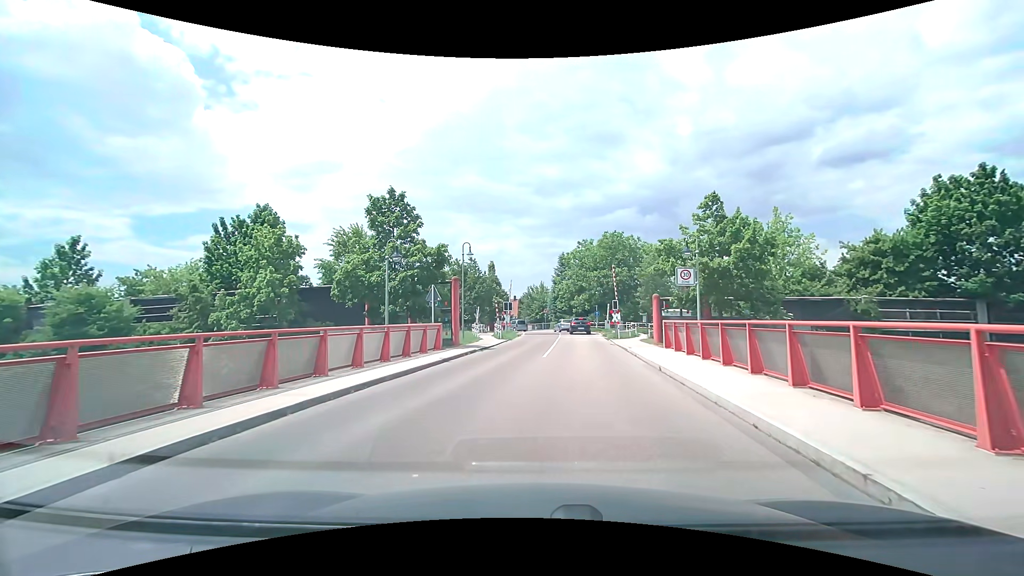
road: tertiary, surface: asphalt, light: Day
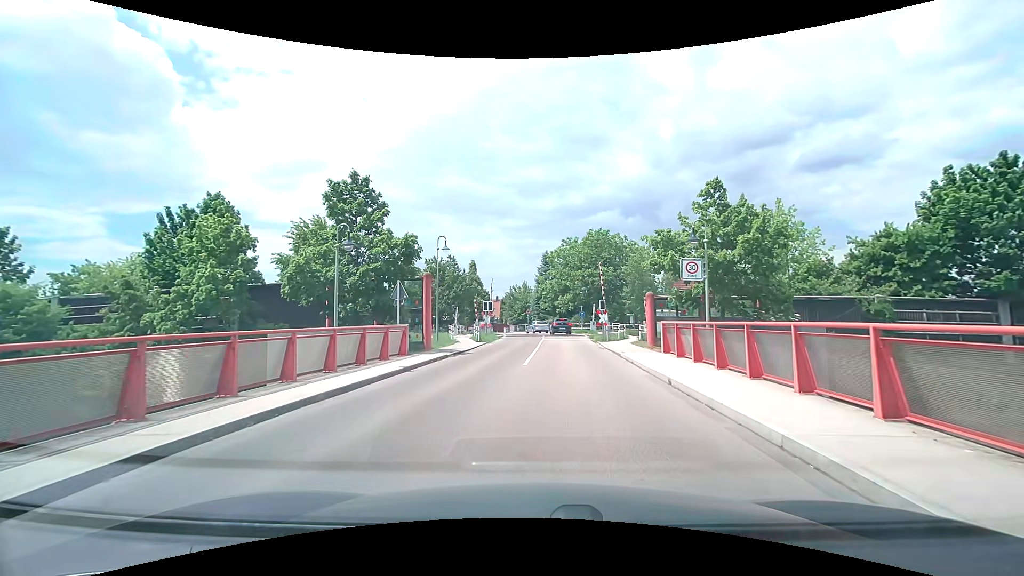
(0.0, +3.0) m; +2°
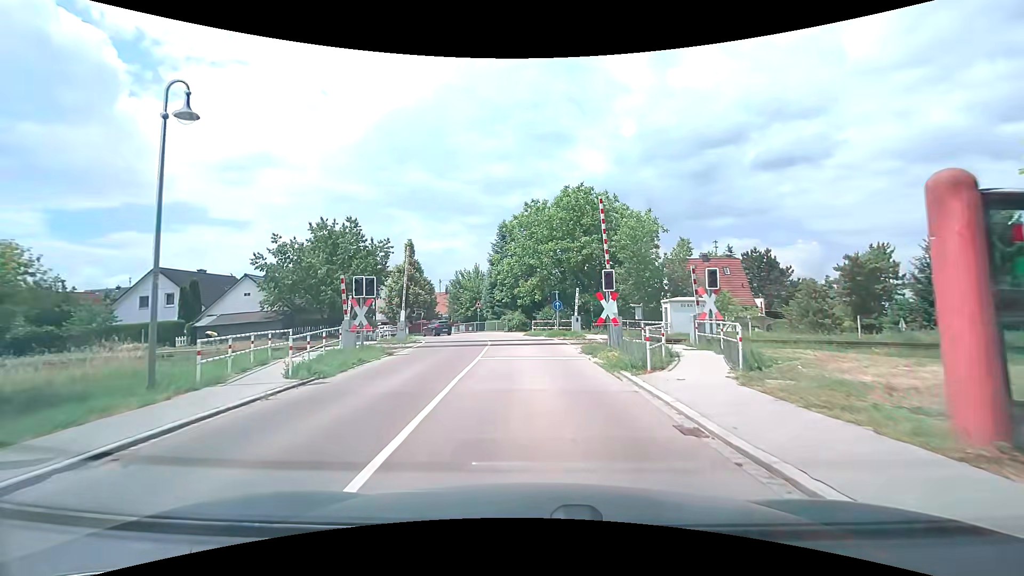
(+1.2, +21.2) m; +4°
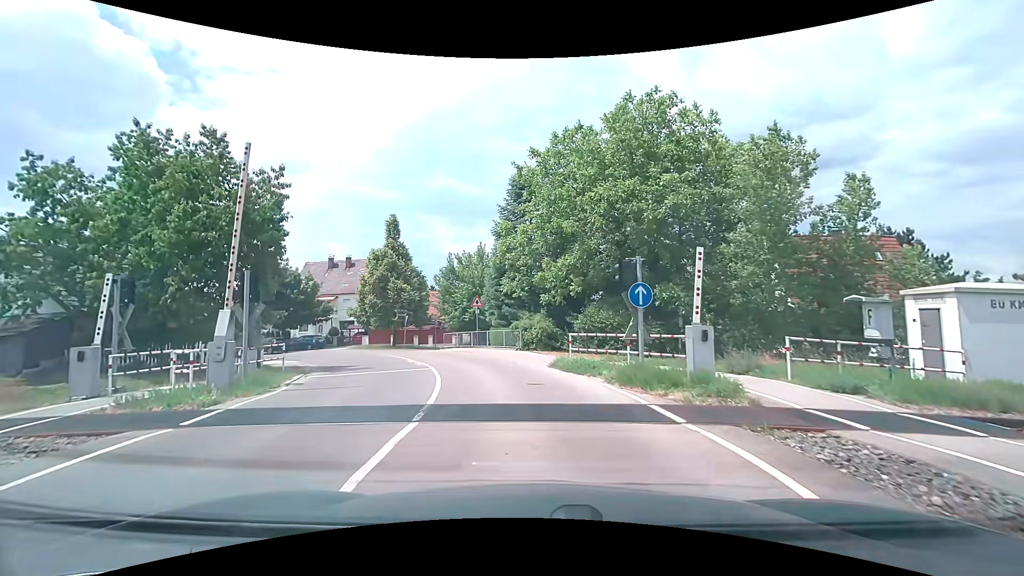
(-0.2, +19.5) m; -3°
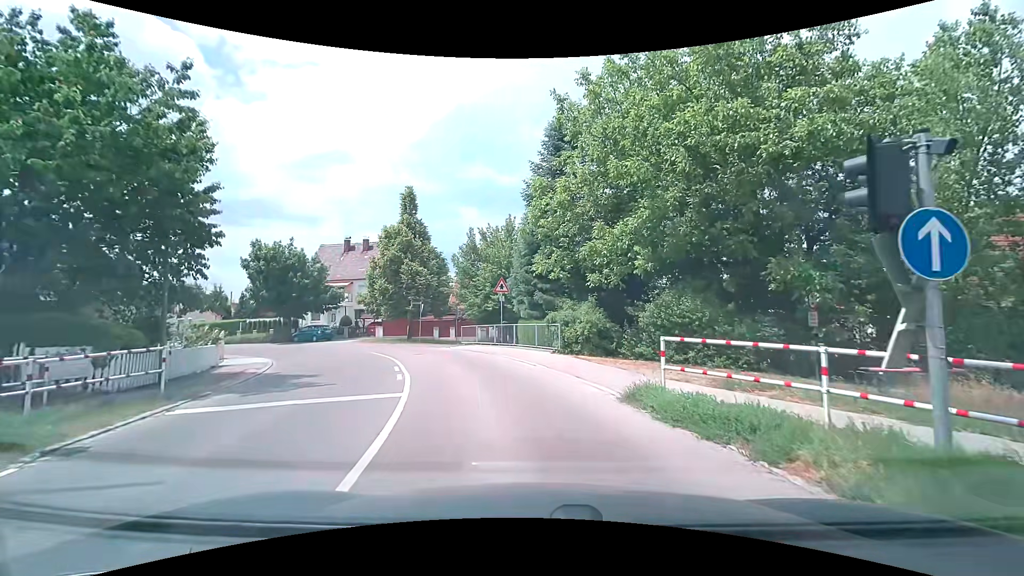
(-0.3, +7.6) m; -3°
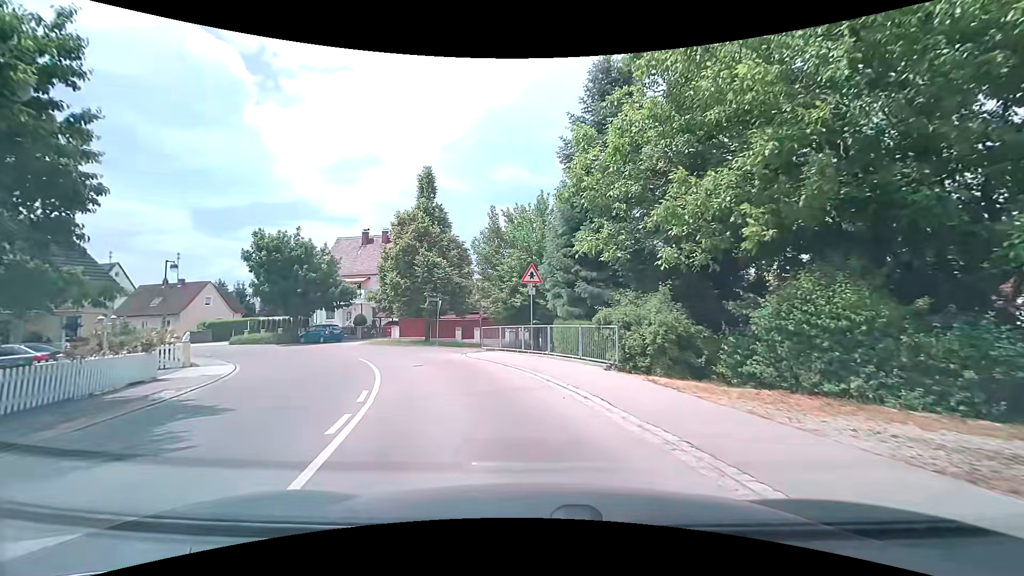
(-0.3, +6.2) m; -5°
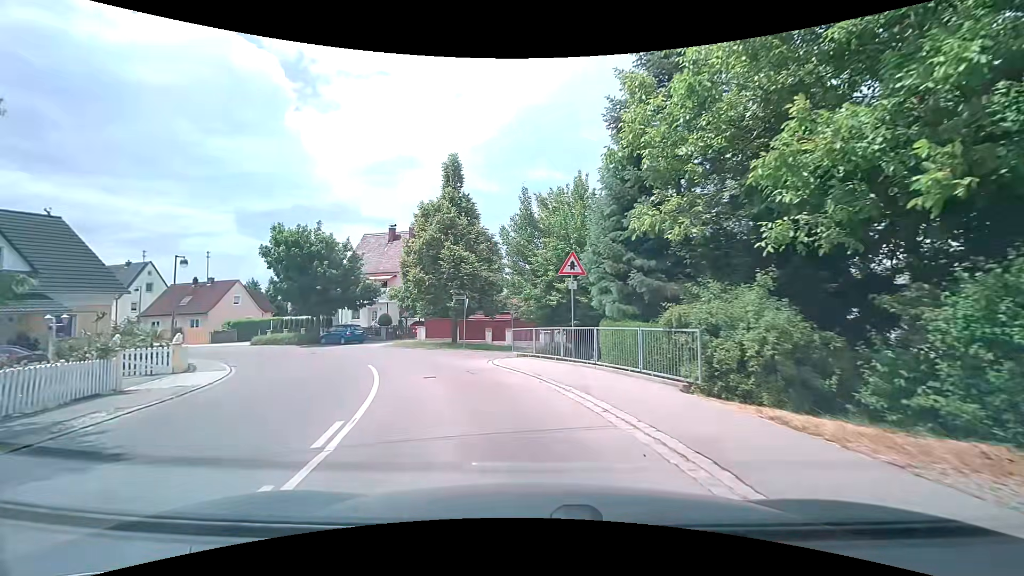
(-0.1, +3.5) m; -4°
(-1, +10) (-4, +19) (-9, +28) (-16, +35) (-24, +41) (-33, +45) (-43, +48) (-53, +49) (-63, +51) (-72, +54) m
